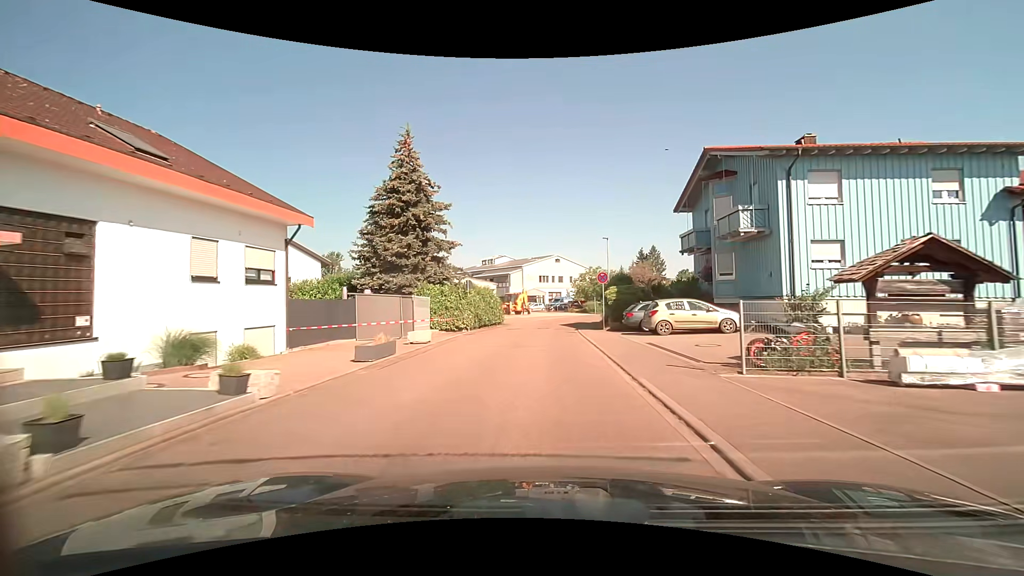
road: residential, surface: asphalt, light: Day
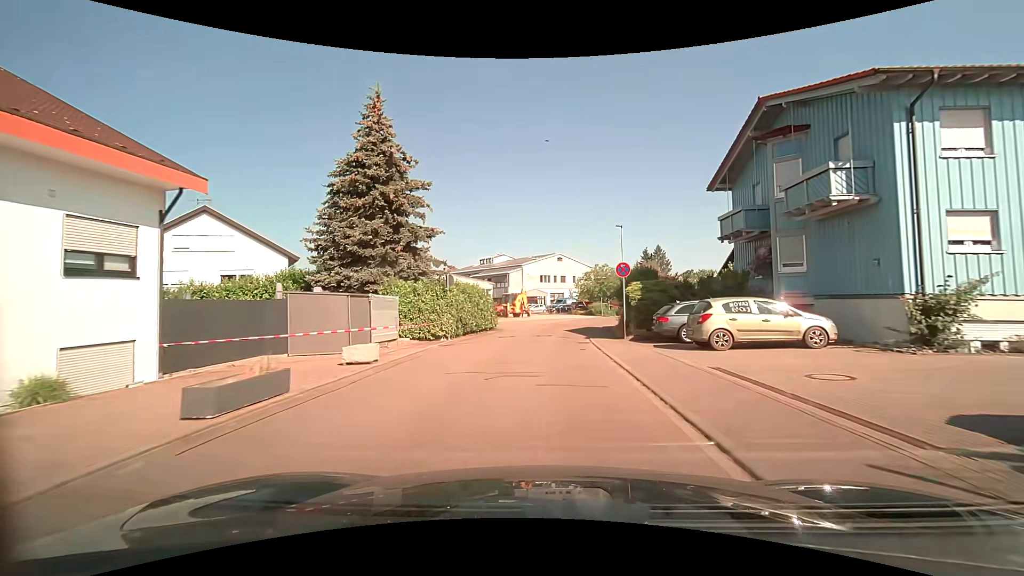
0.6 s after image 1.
(0.0, +6.4) m; 0°
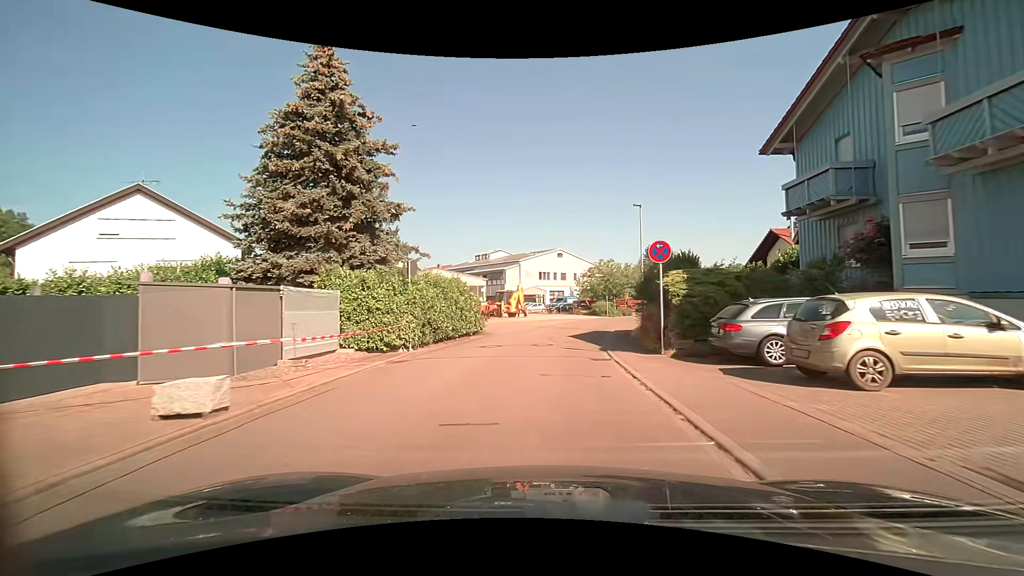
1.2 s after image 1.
(0.0, +6.3) m; 0°
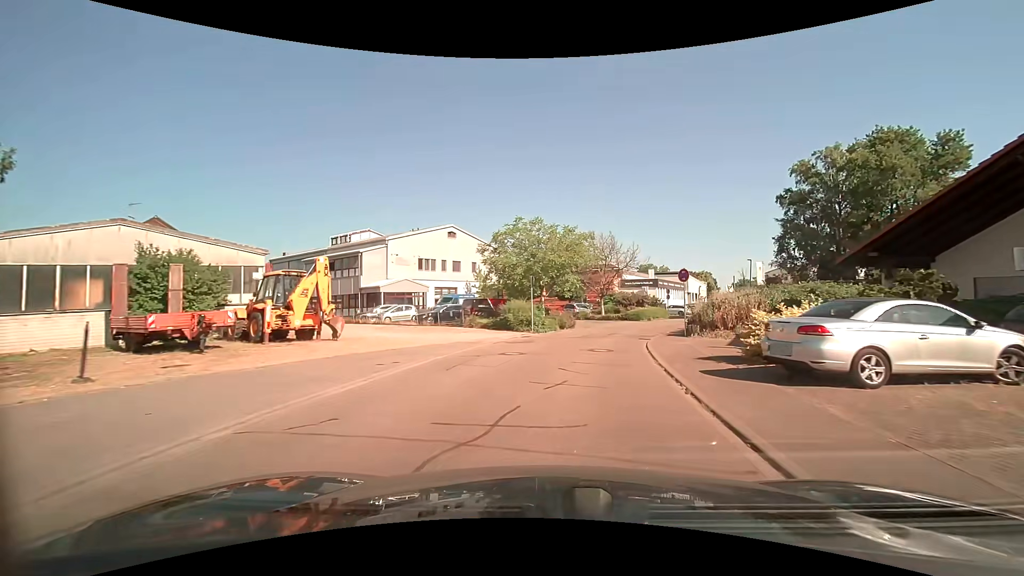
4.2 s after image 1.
(+2.2, +30.5) m; +11°
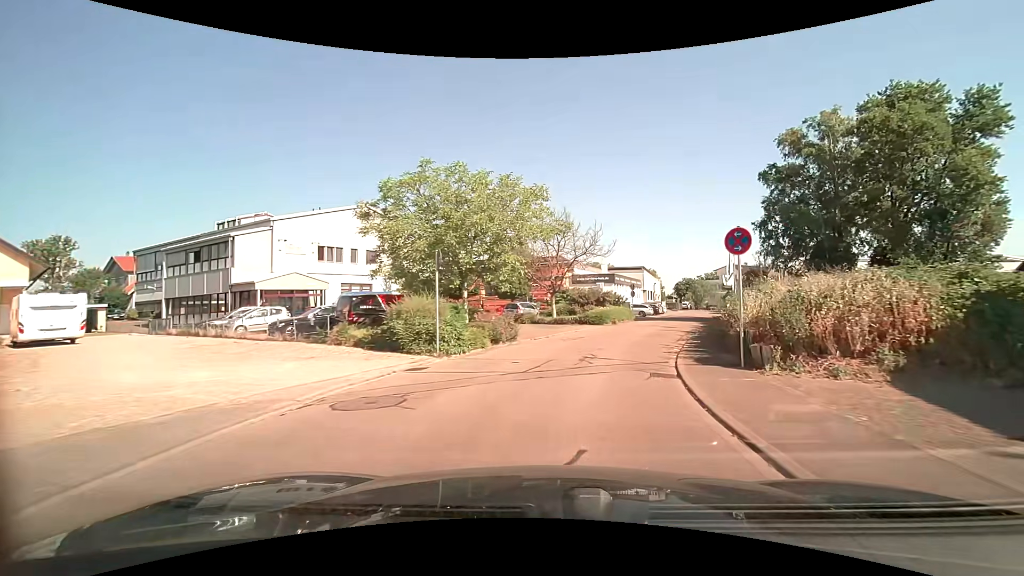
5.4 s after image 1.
(+0.6, +11.9) m; +6°
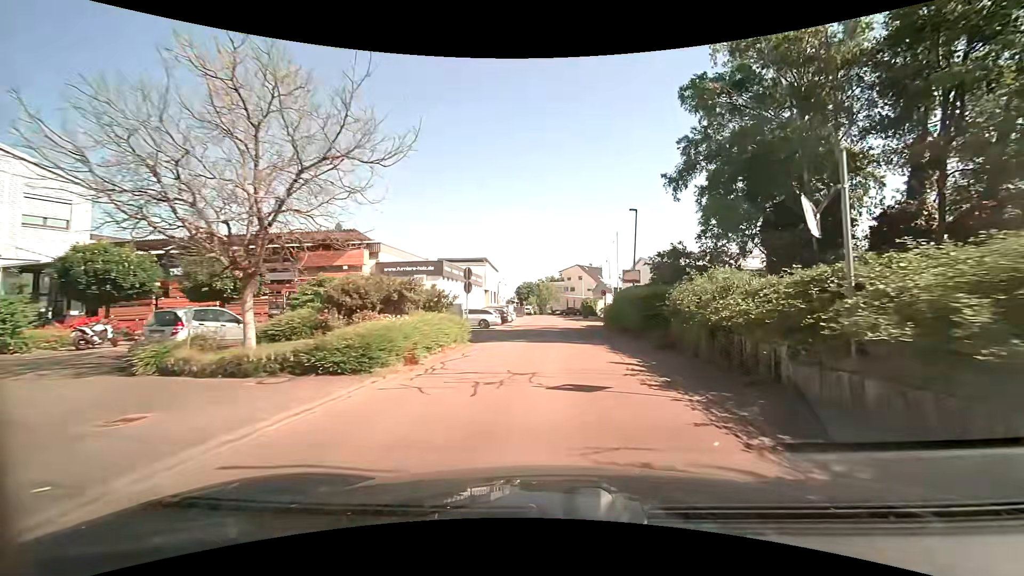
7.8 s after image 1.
(+3.7, +23.1) m; +18°
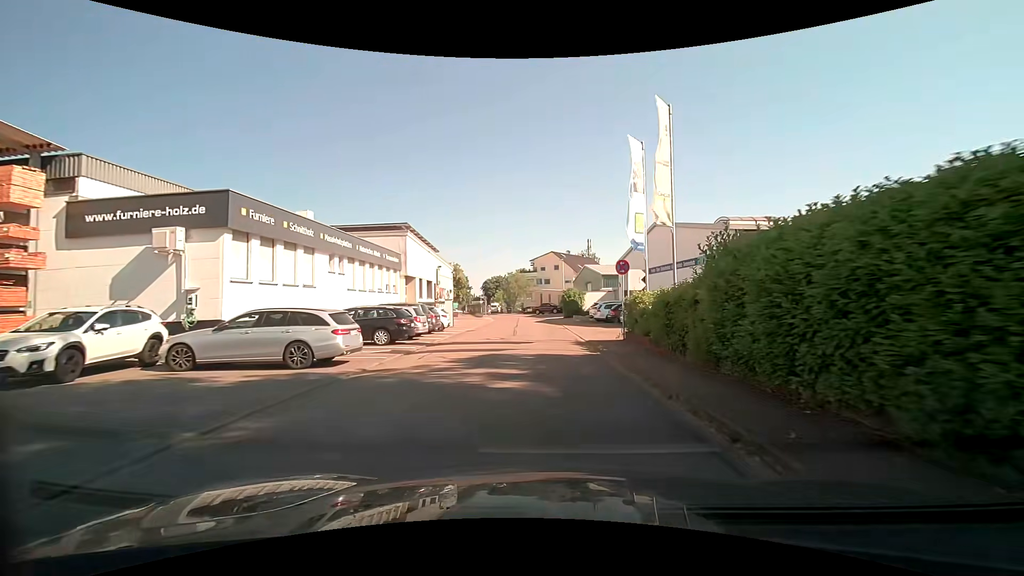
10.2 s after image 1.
(+0.8, +23.6) m; +2°
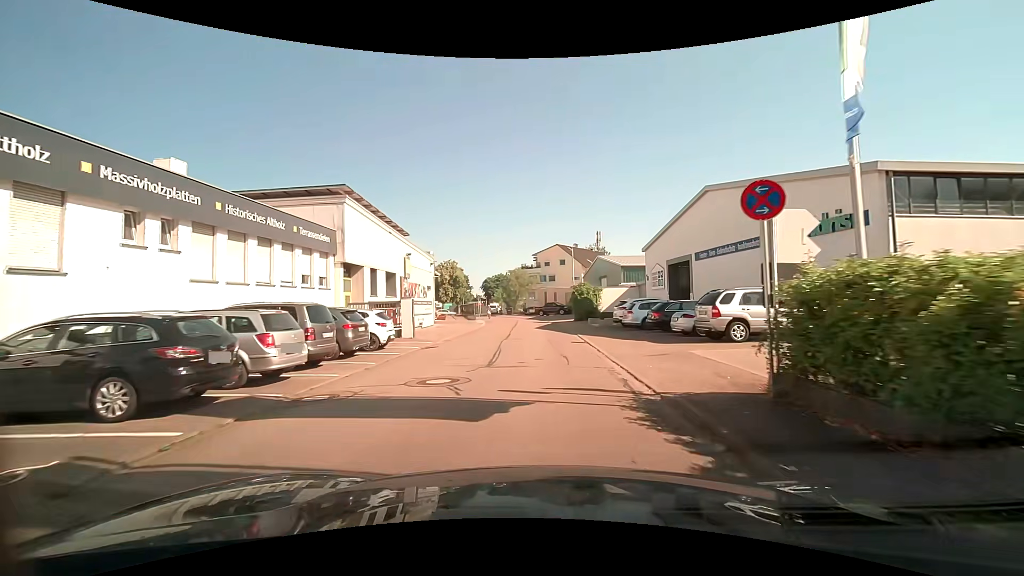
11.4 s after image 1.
(+0.1, +11.9) m; 0°
(0, +10) (0, +20) (0, +30) (-1, +40) (-1, +50) (-3, +60) (-5, +70) (-8, +79) (-10, +89) (-13, +99) m
